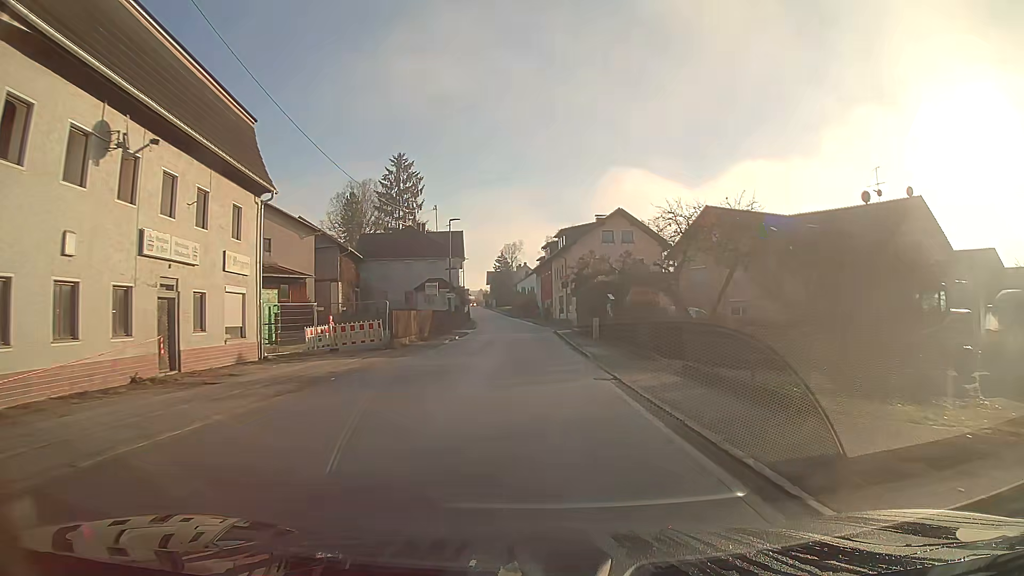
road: secondary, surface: asphalt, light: Day
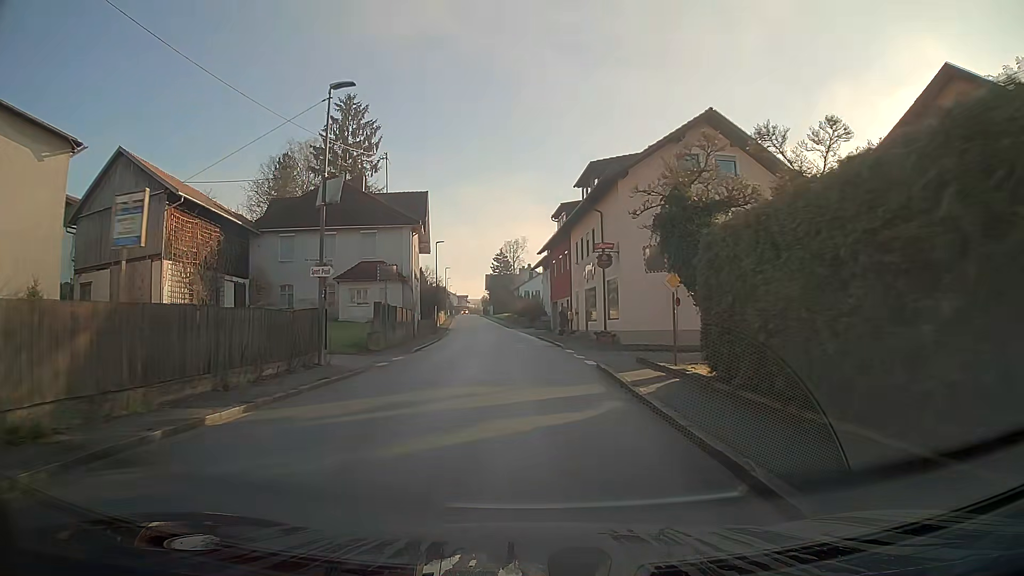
(0.0, +30.9) m; 0°
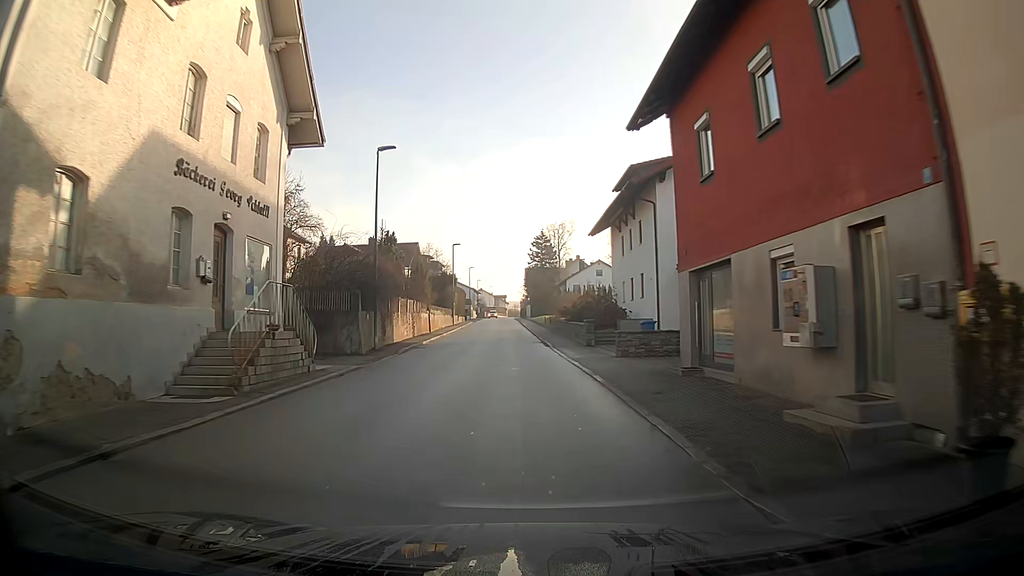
(-1.1, +38.1) m; -4°
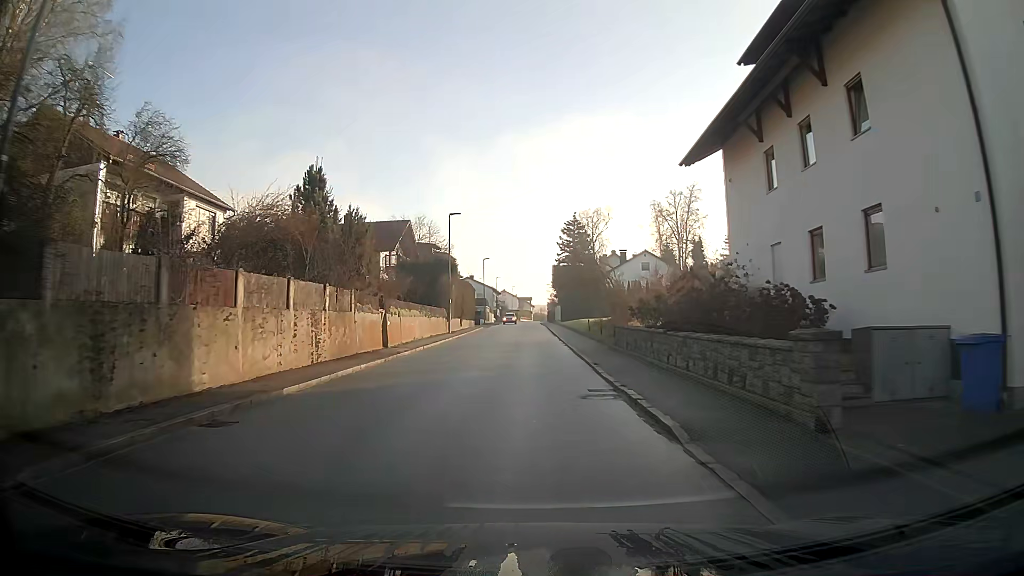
(-0.5, +22.4) m; -2°
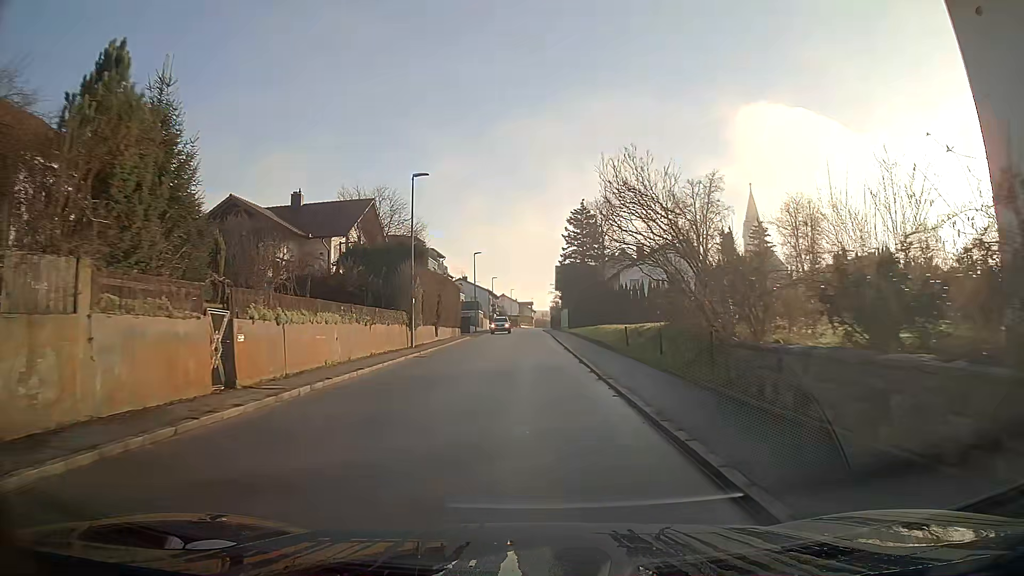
(0.0, +14.7) m; 0°
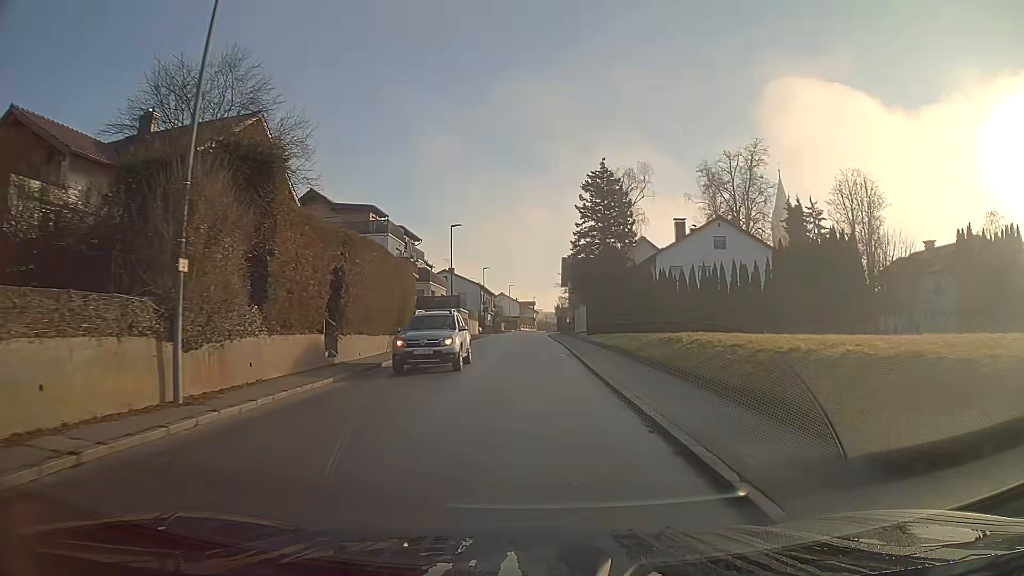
(-0.1, +21.8) m; 0°
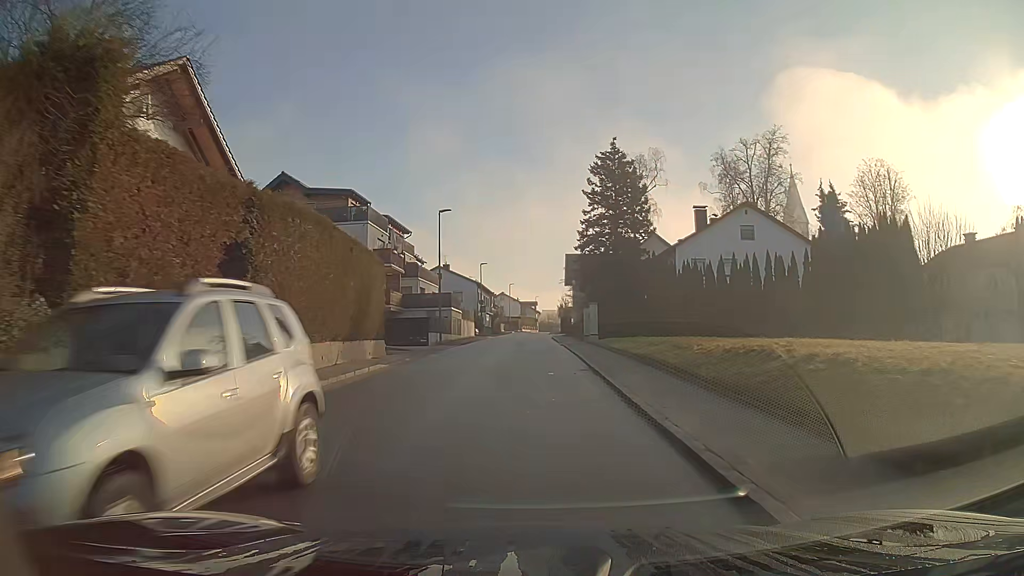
(0.0, +7.2) m; 0°
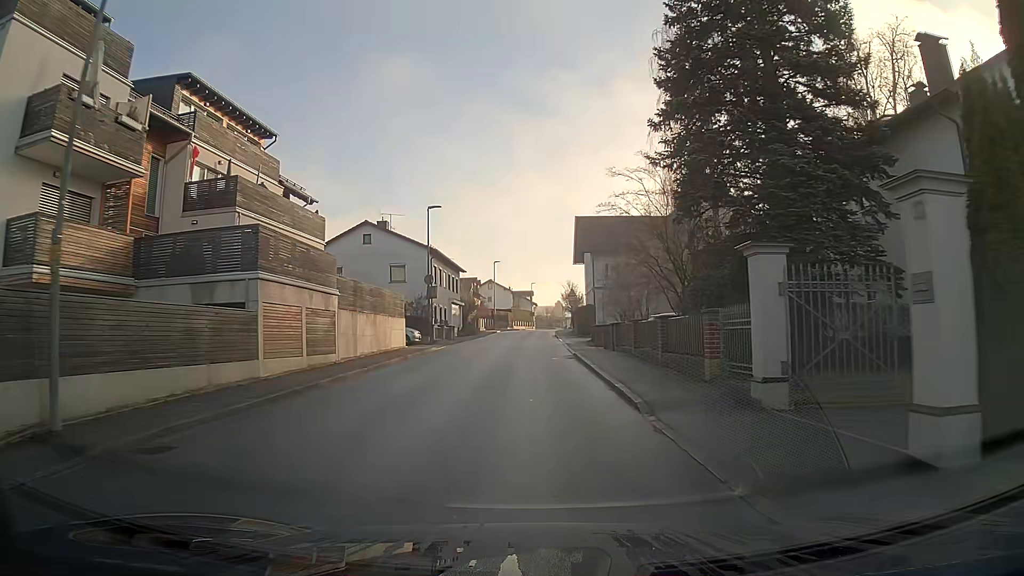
(+0.1, +35.0) m; 0°
